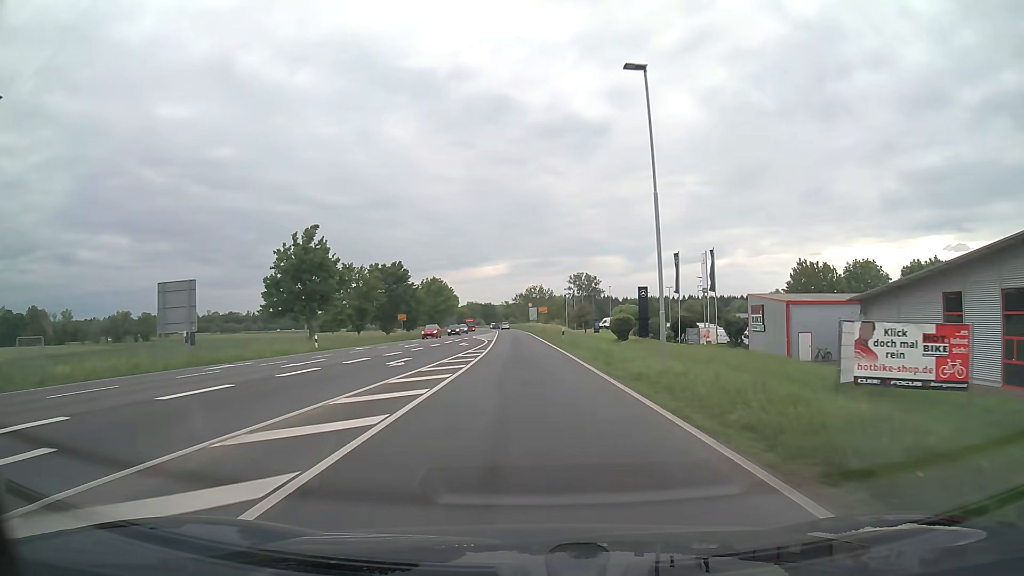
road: trunk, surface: asphalt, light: Day
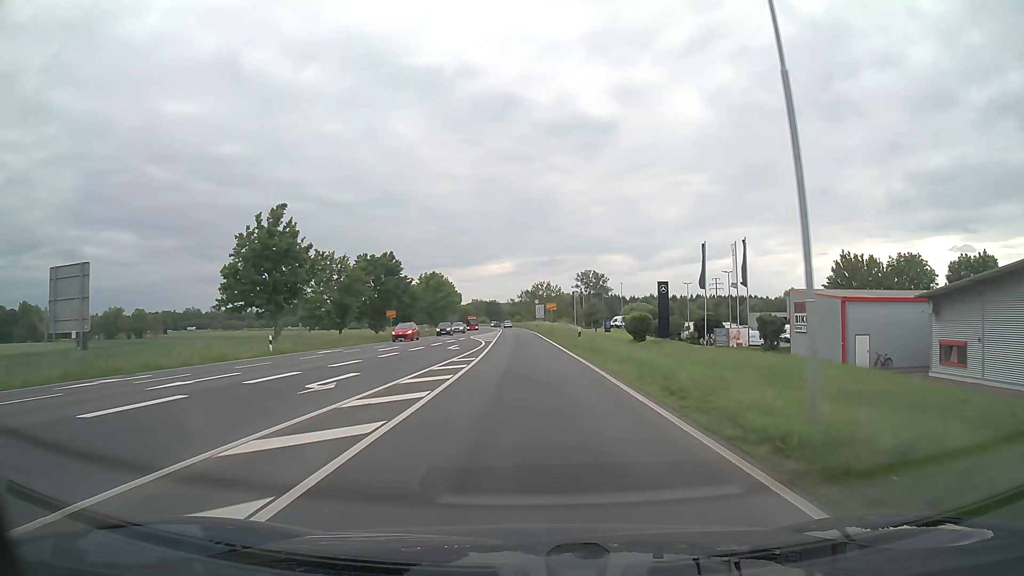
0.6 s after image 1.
(-0.1, +9.0) m; -1°
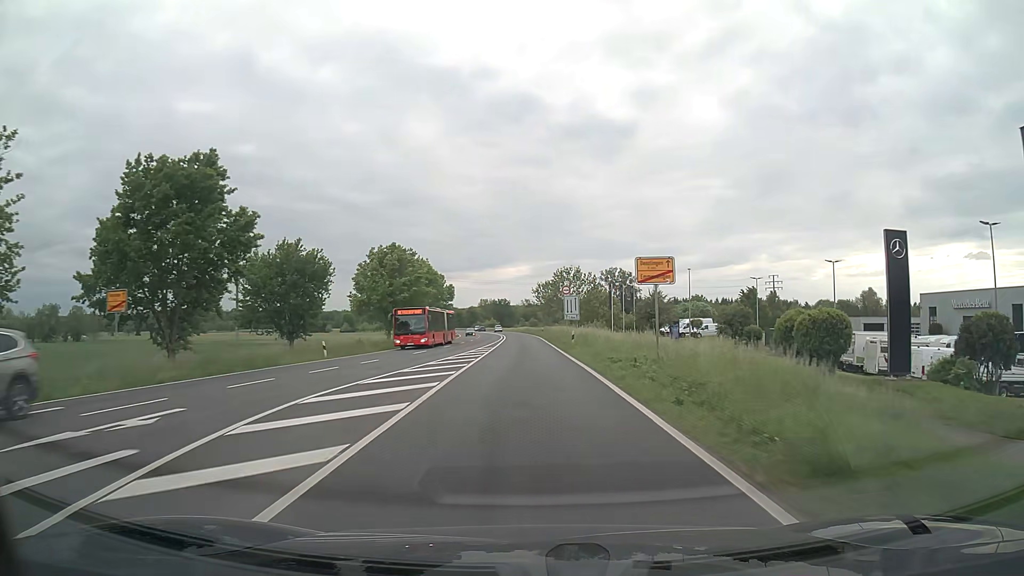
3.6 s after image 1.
(-0.6, +47.4) m; -1°
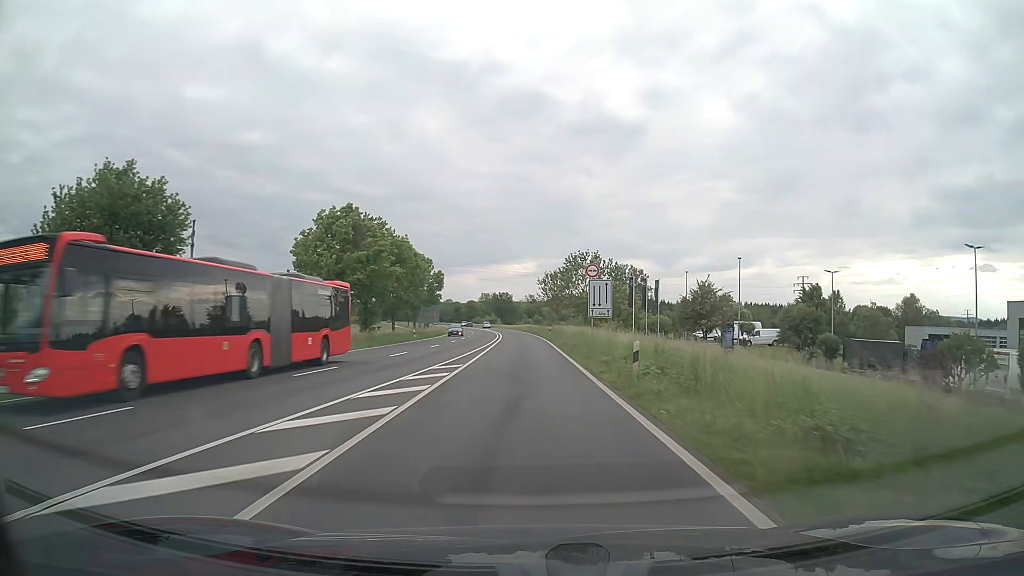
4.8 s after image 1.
(-0.1, +20.7) m; -1°
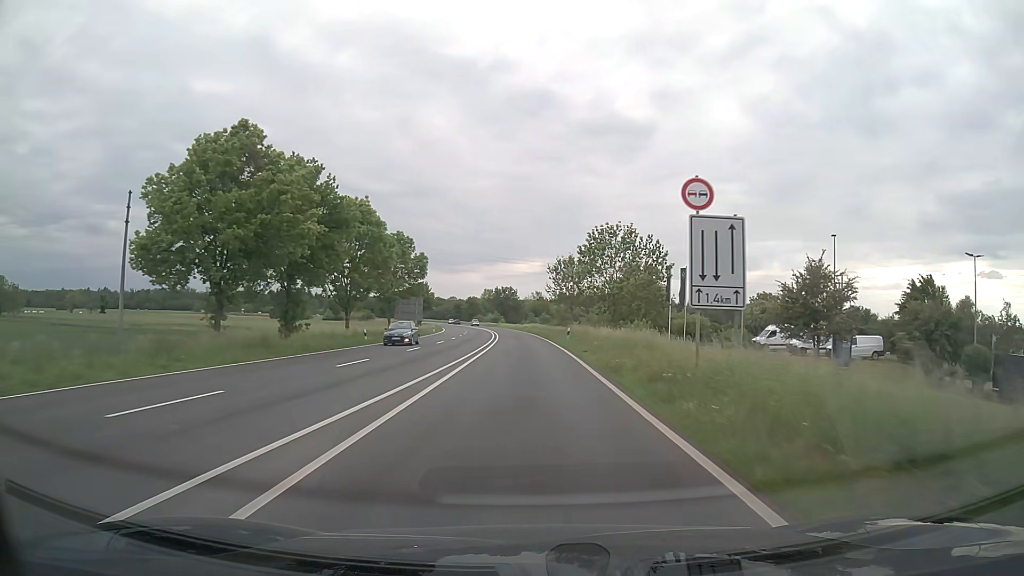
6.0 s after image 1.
(-0.1, +22.1) m; 0°
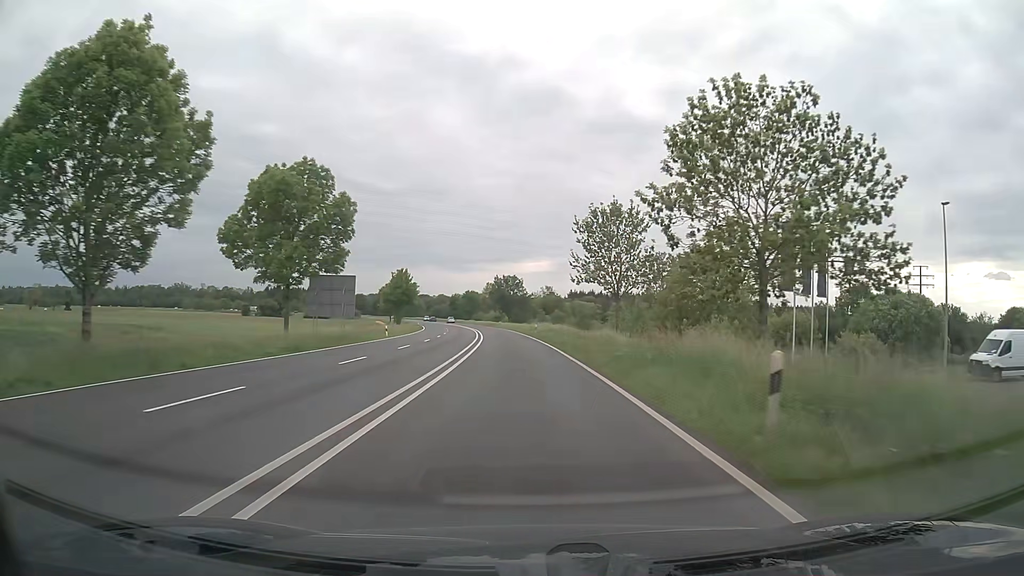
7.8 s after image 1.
(-0.1, +35.7) m; -1°
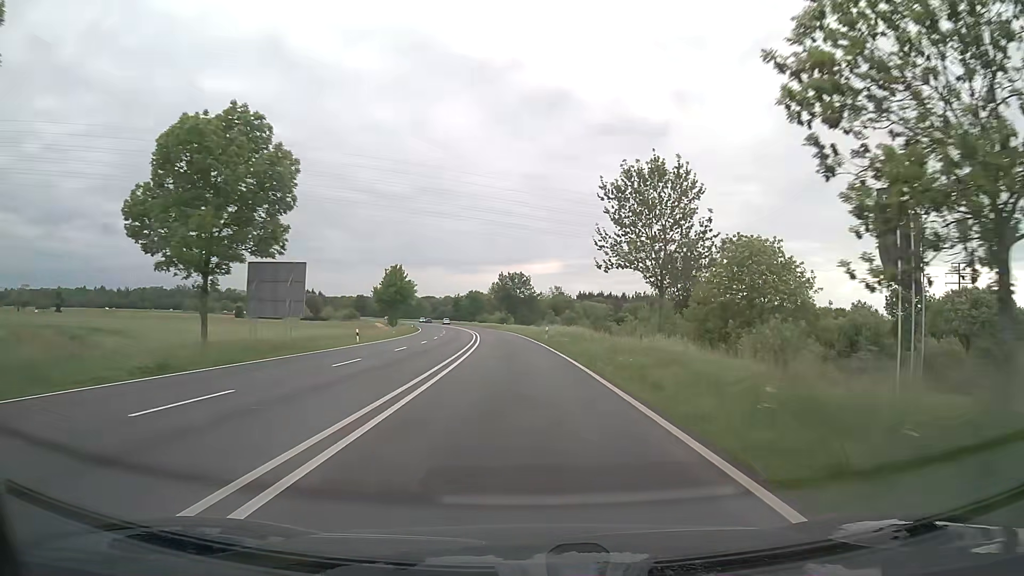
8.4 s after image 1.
(-0.1, +12.5) m; -1°
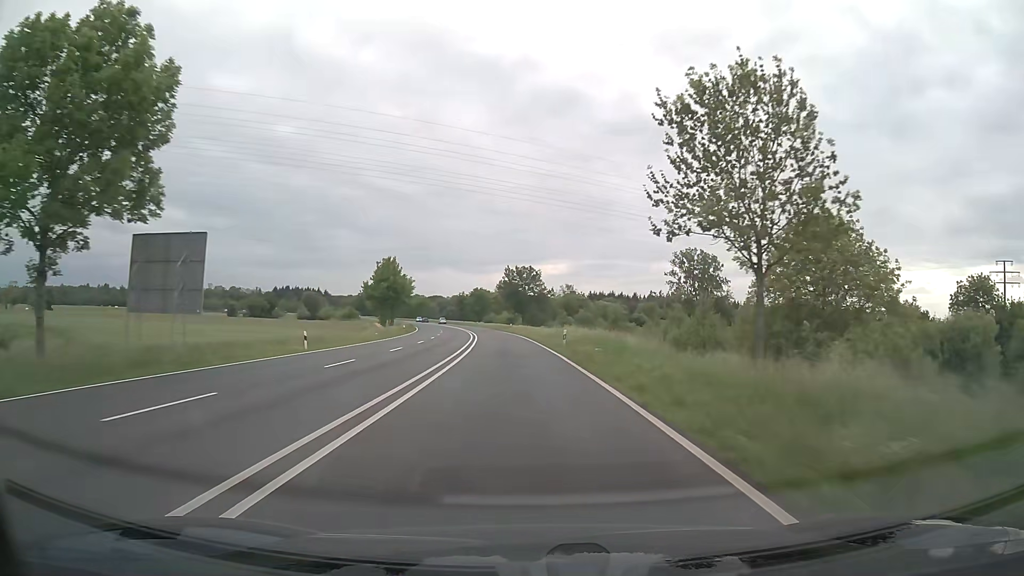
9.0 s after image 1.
(0.0, +12.8) m; -1°
(0, +10) (0, +20) (-1, +30) (-1, +40) (-2, +50) (-3, +60) (-4, +70) (-5, +80) (-6, +90) (-7, +100) m
